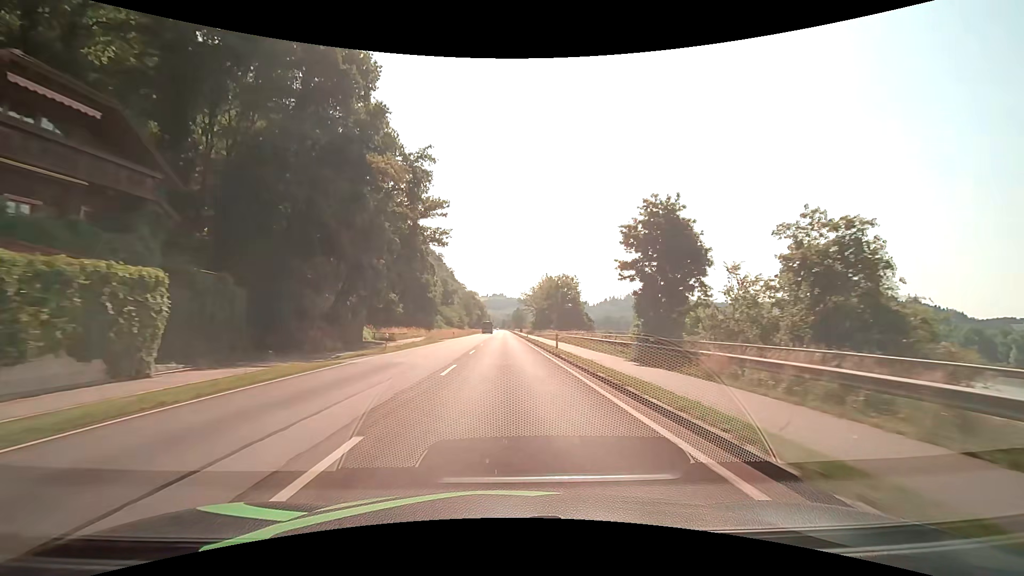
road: primary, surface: asphalt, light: Day
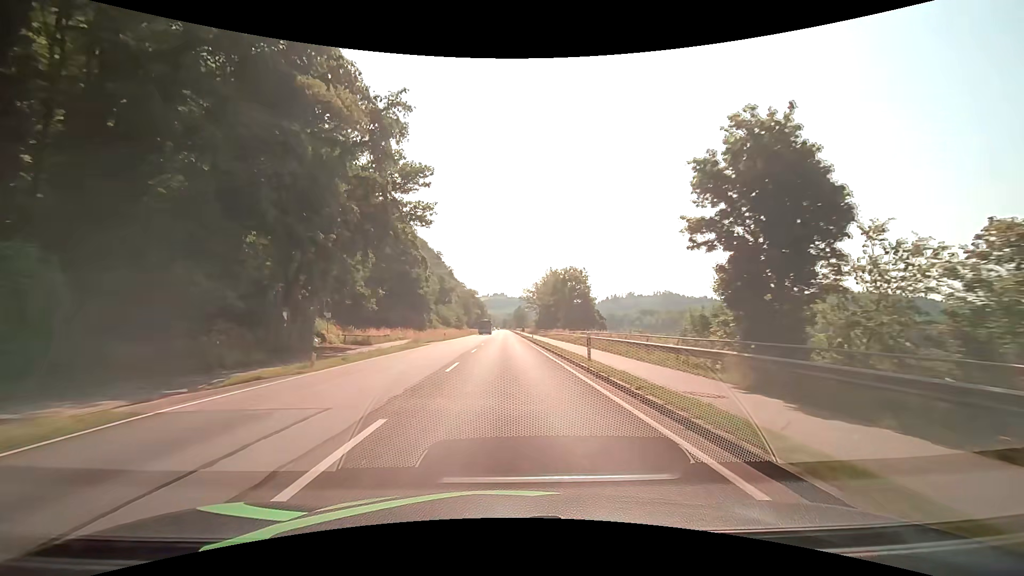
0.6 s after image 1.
(0.0, +10.7) m; 0°
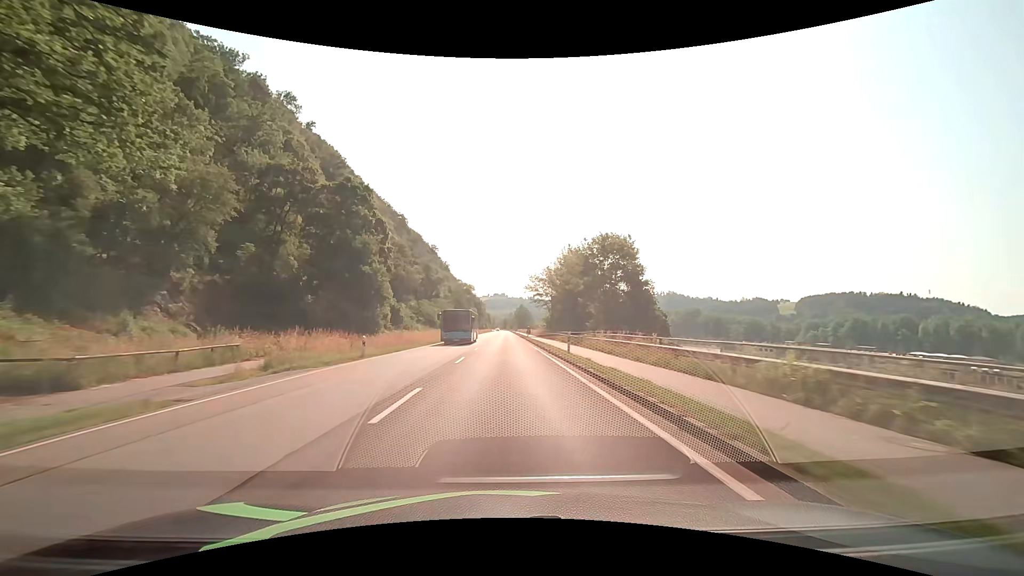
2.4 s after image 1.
(-0.1, +32.3) m; 0°
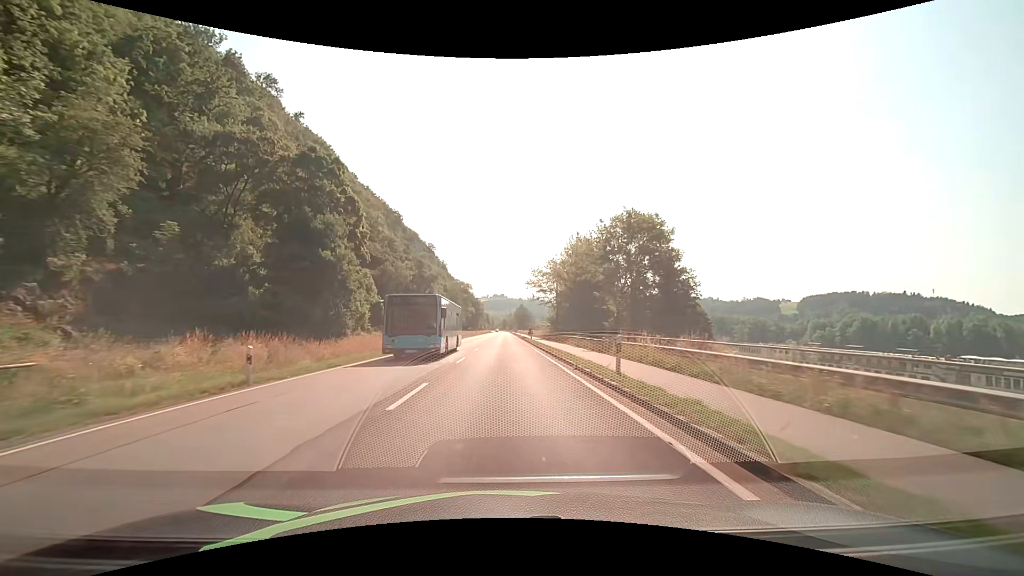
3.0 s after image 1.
(0.0, +10.8) m; 0°
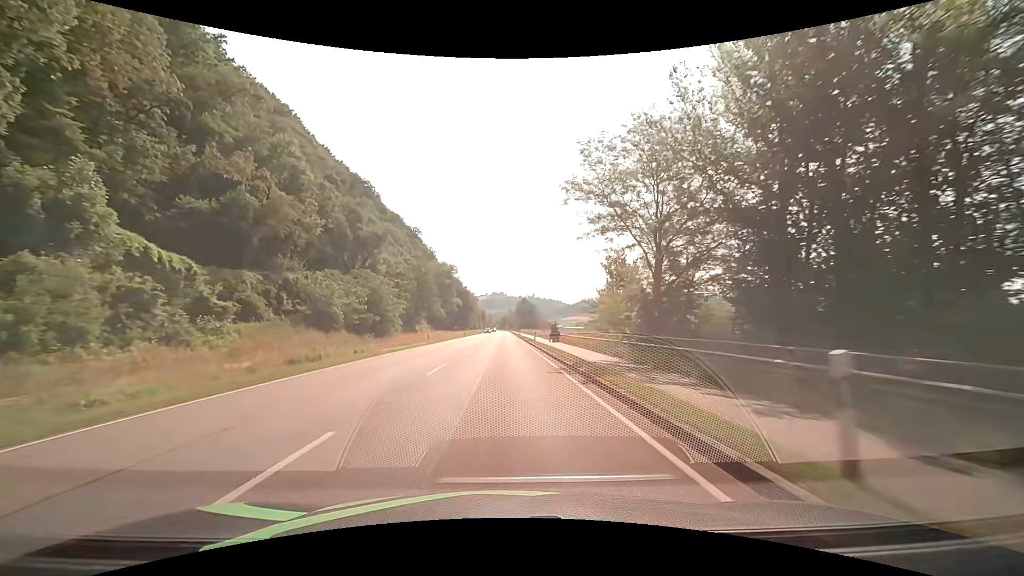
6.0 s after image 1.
(+0.1, +53.9) m; 0°
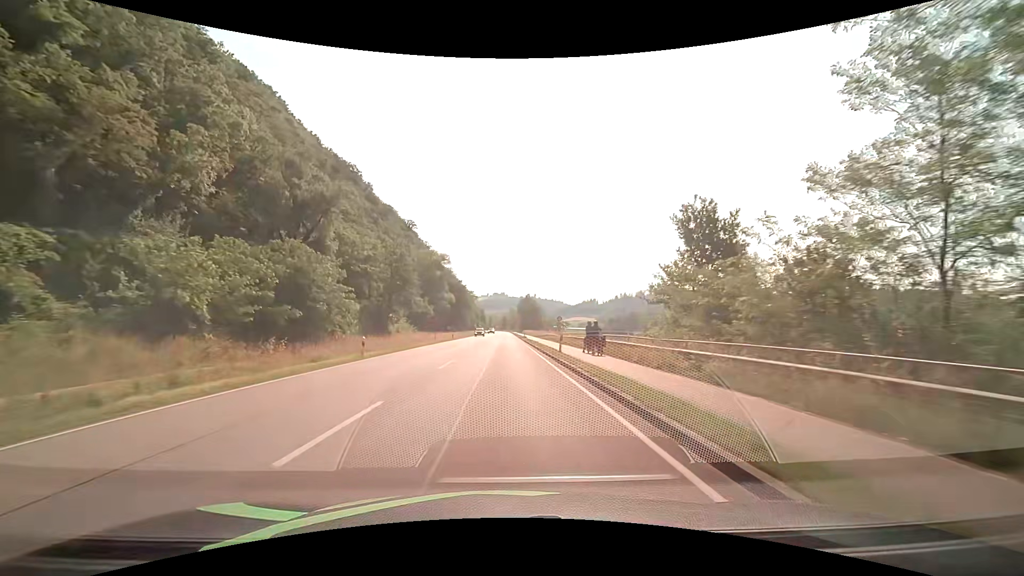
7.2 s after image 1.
(0.0, +21.5) m; 0°
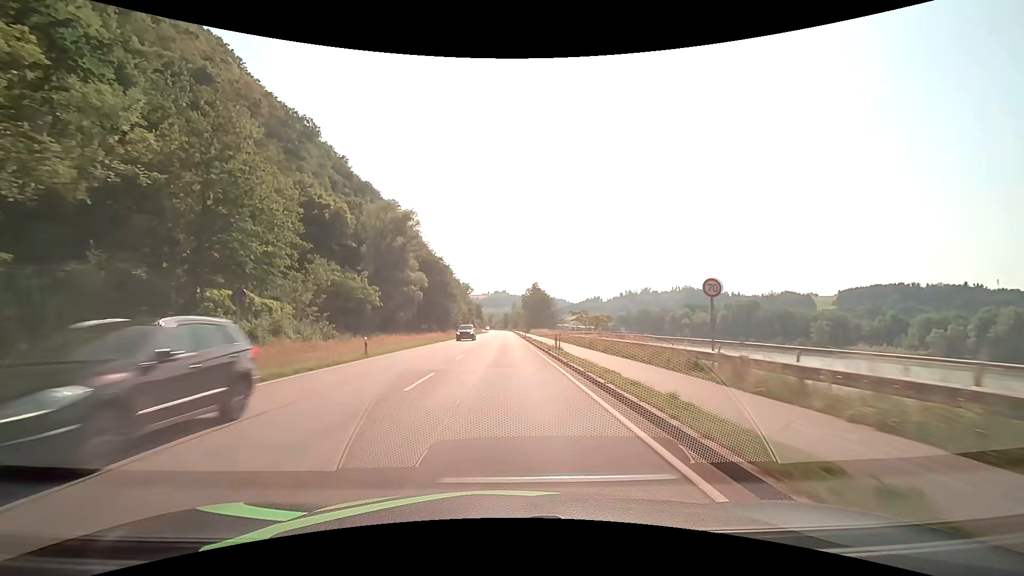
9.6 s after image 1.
(0.0, +43.1) m; 0°
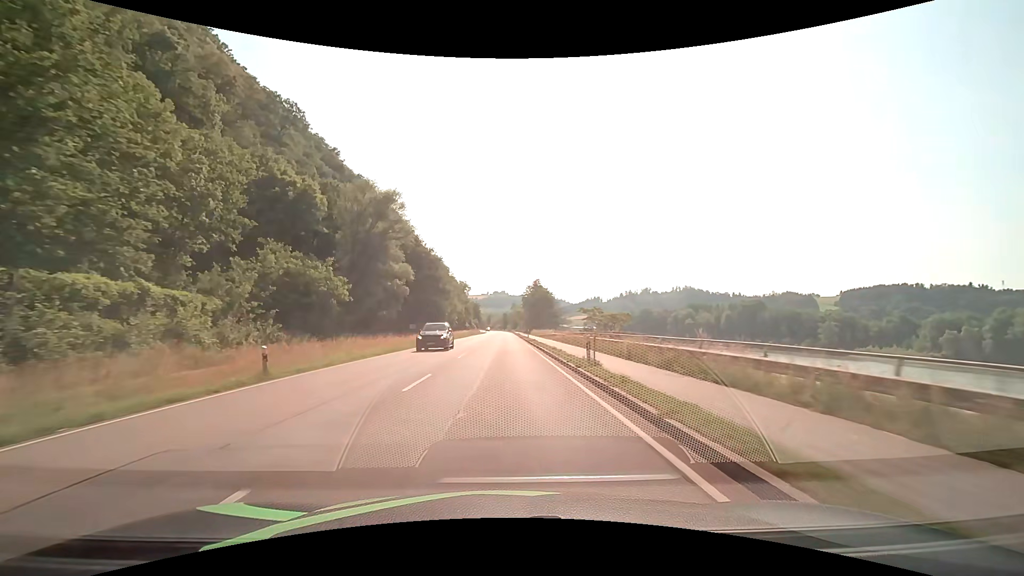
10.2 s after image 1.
(0.0, +10.8) m; 0°
(0, +10) (0, +20) (0, +30) (0, +40) (0, +50) (0, +60) (0, +70) (0, +80) (0, +90) (0, +100) m
